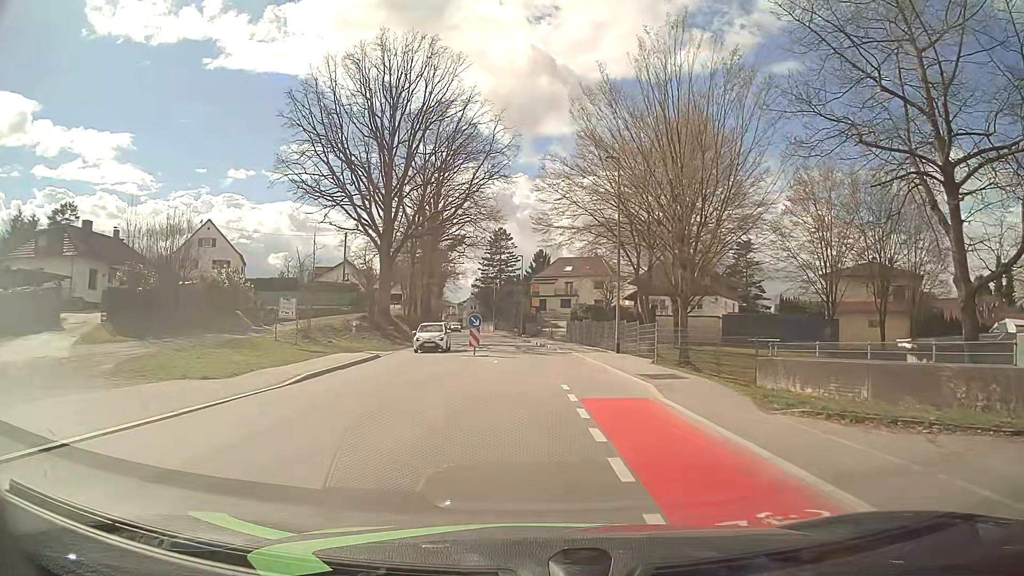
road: tertiary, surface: asphalt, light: Day
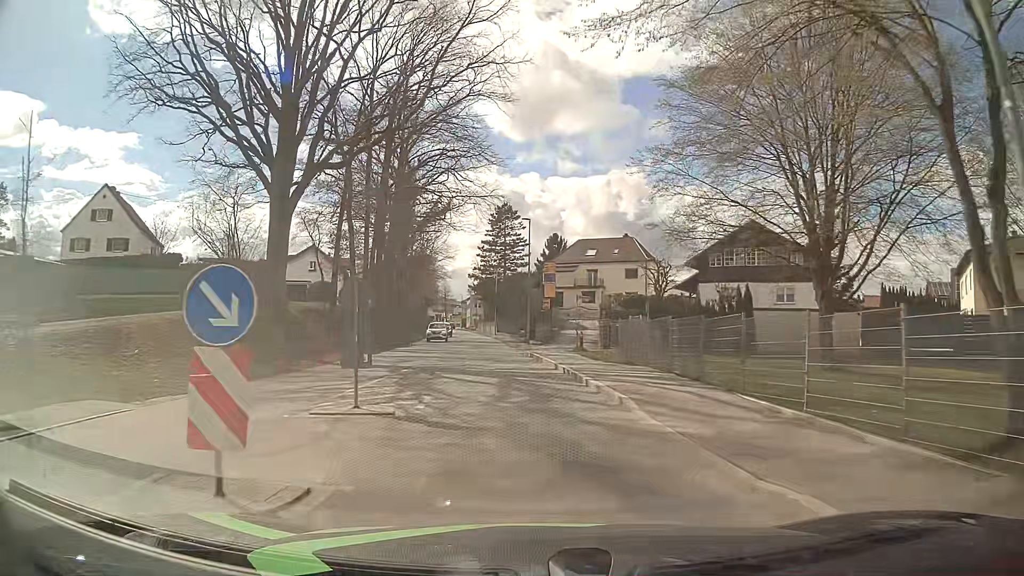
(-0.1, +24.0) m; -1°
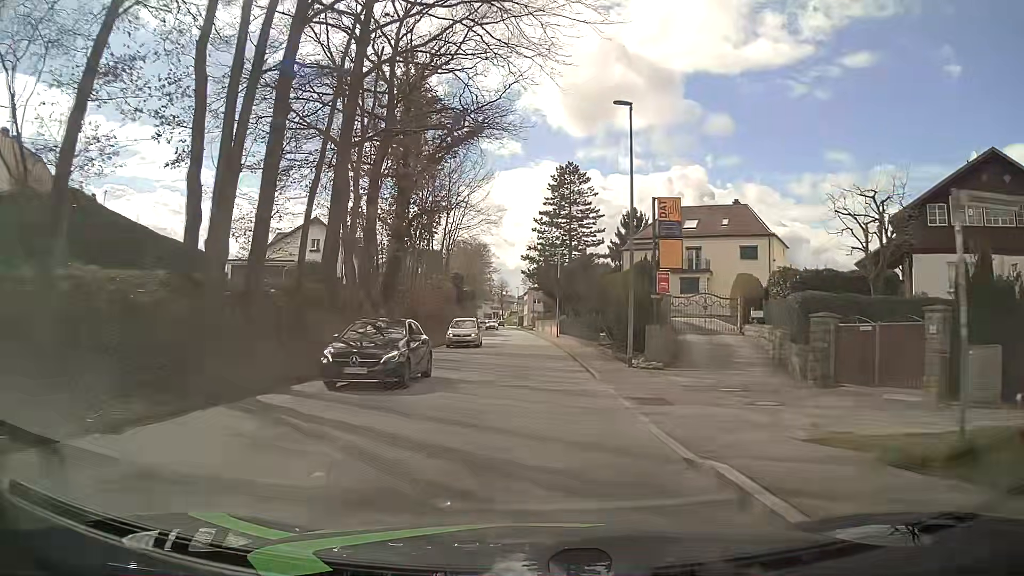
(-1.4, +23.8) m; -5°
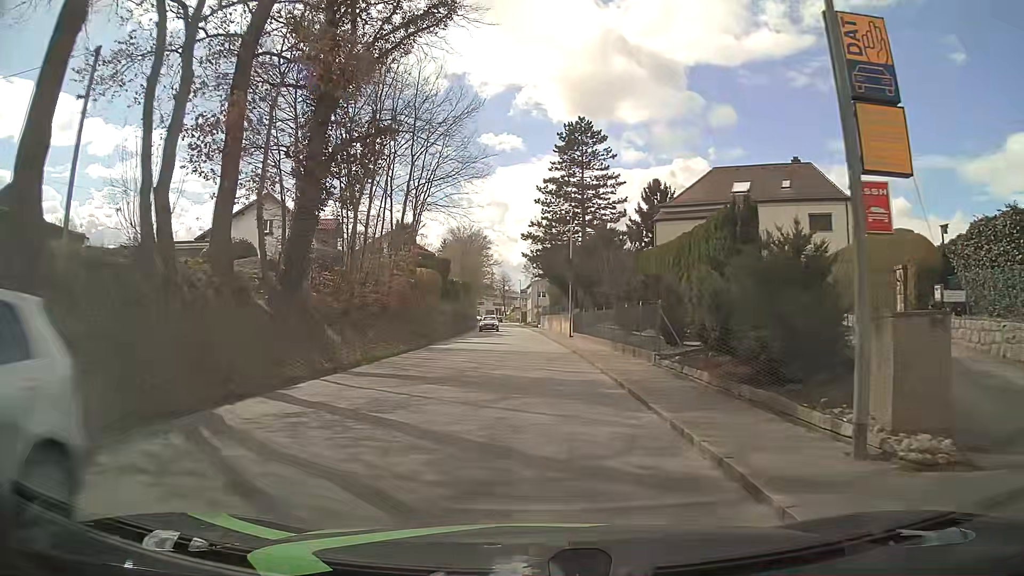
(0.0, +14.5) m; 0°
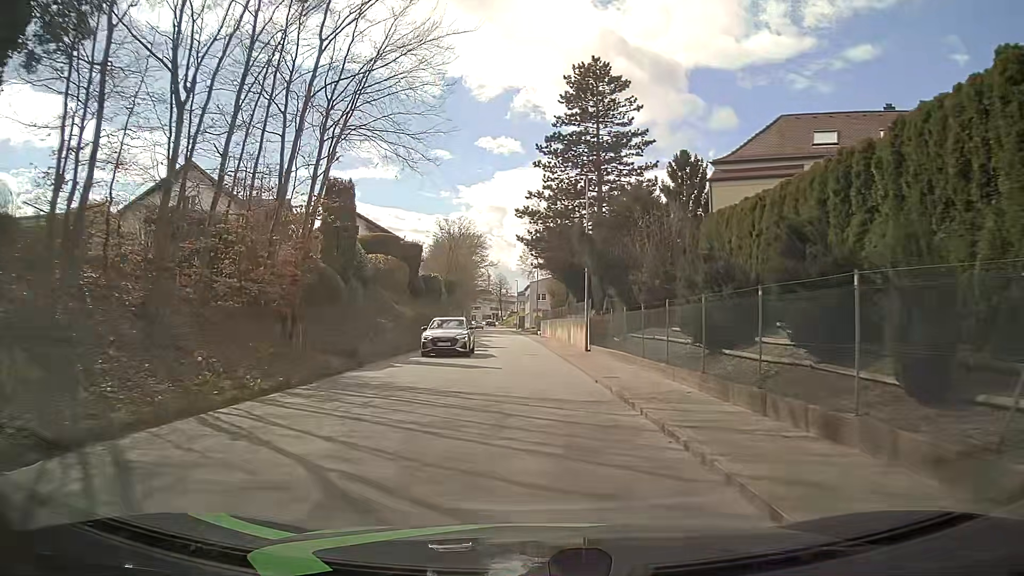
(-0.1, +14.5) m; -1°
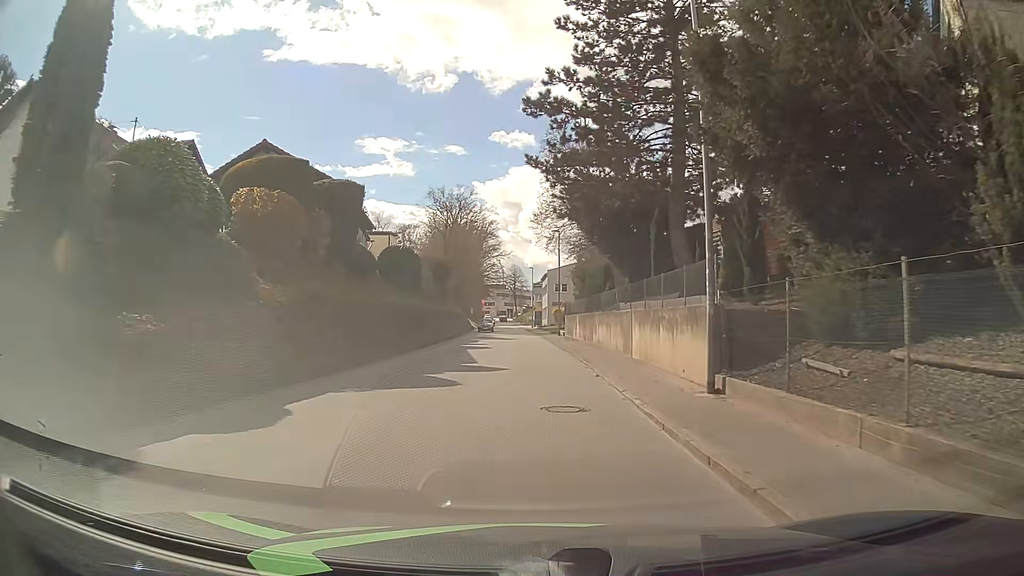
(-0.1, +19.3) m; -1°
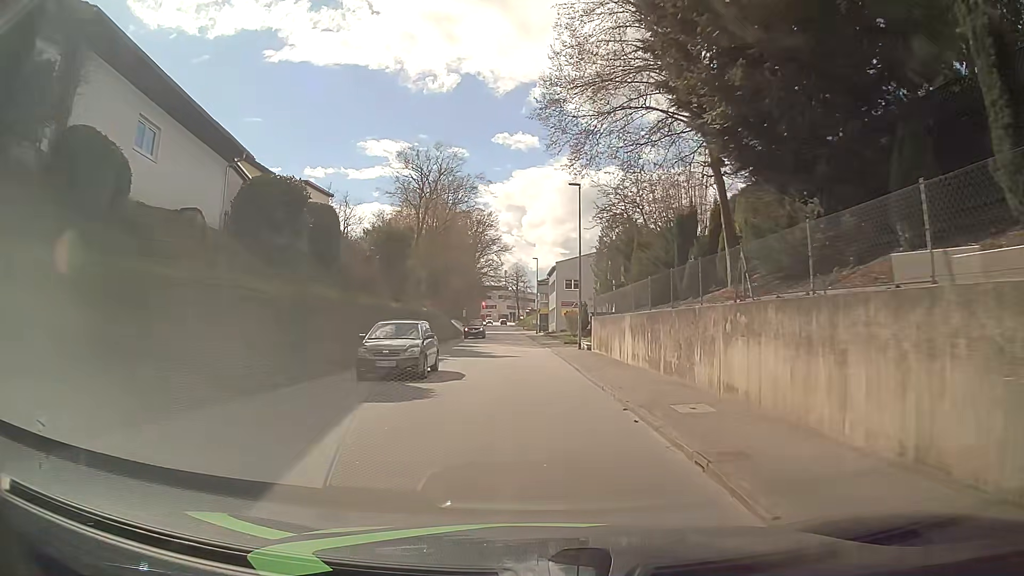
(-0.2, +19.4) m; 0°
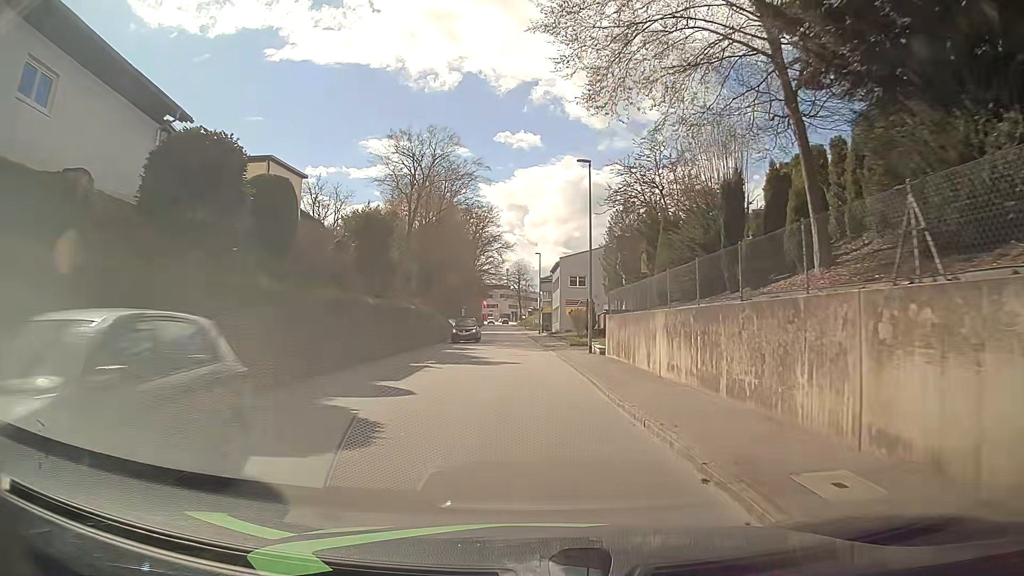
(0.0, +4.8) m; -1°
(0, +10) (0, +20) (-1, +30) (-1, +40) (-1, +50) (-2, +60) (-2, +70) (-3, +80) (-3, +90) (-4, +100) m
